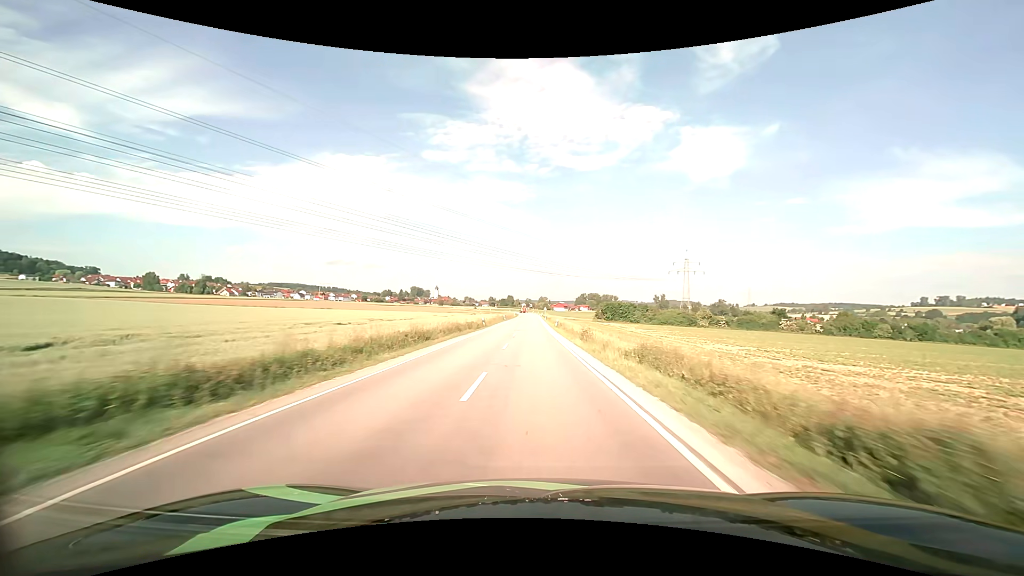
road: secondary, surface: asphalt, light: Day
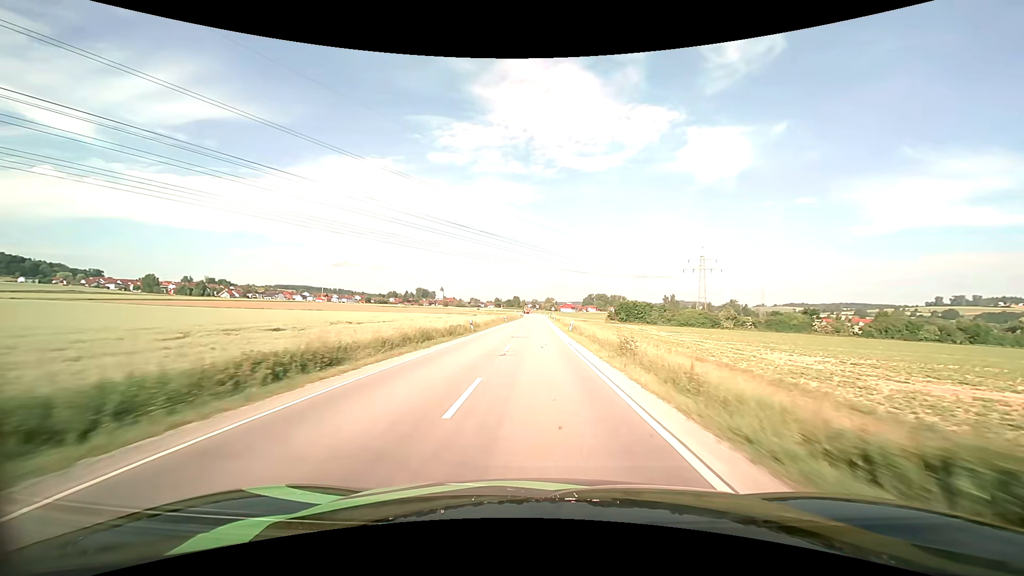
(-0.1, +13.4) m; -1°
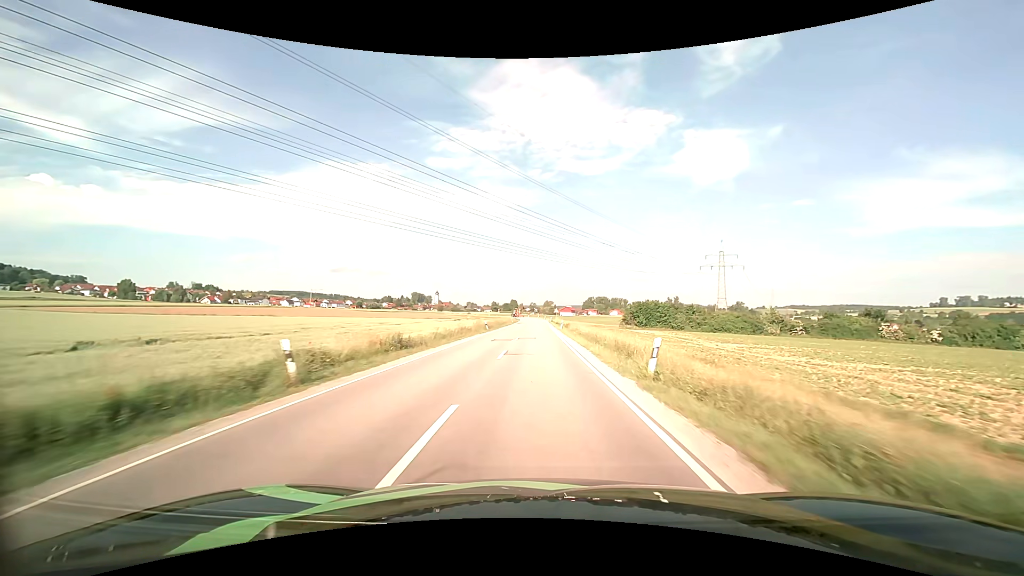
(-0.1, +27.1) m; 0°
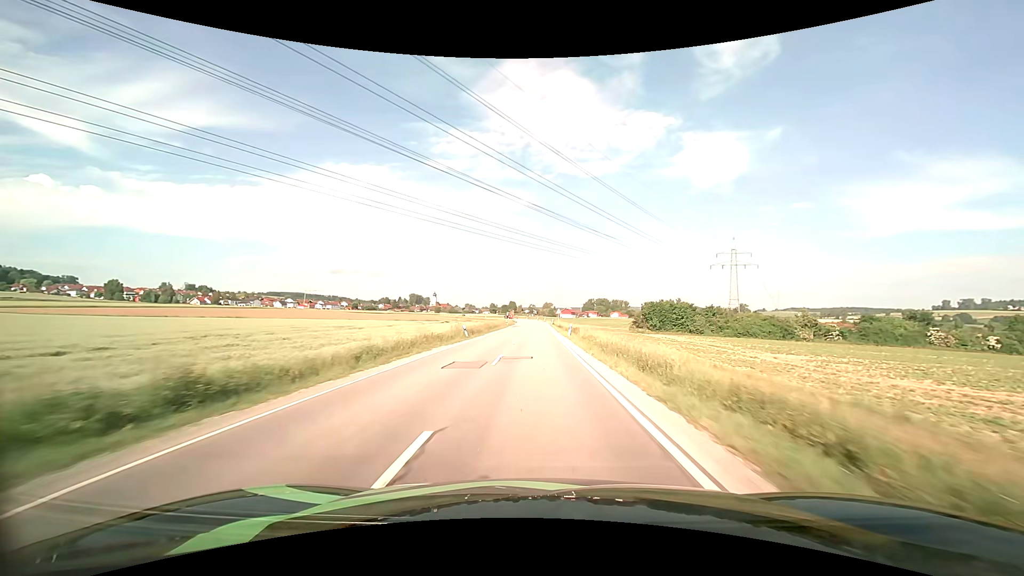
(0.0, +13.7) m; 0°
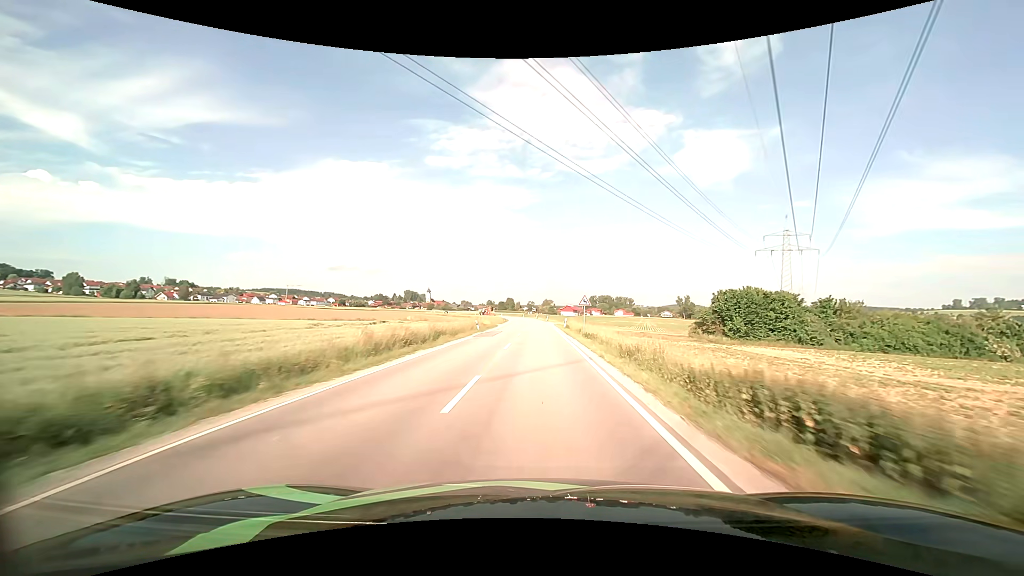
(0.0, +41.0) m; 0°
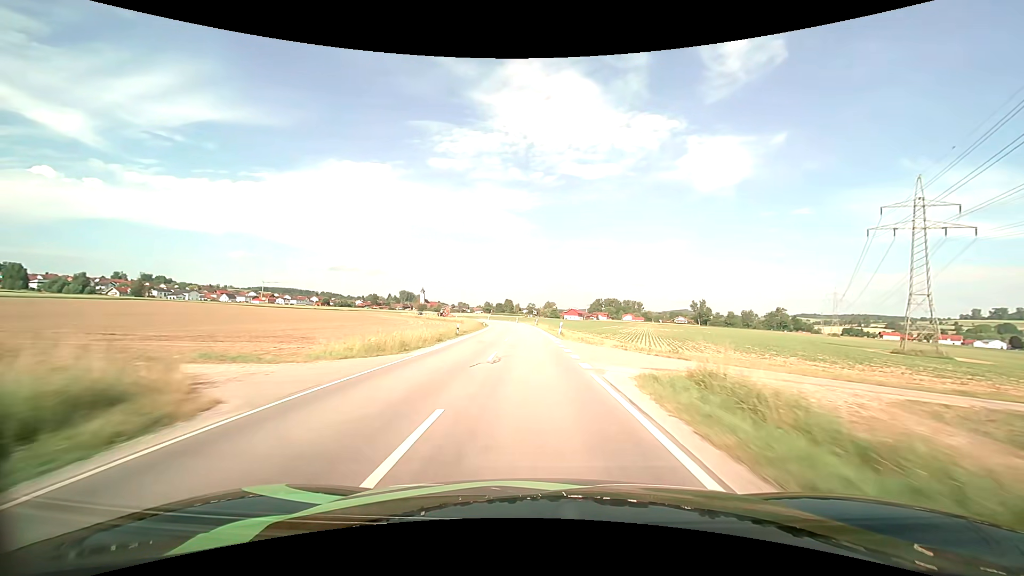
(0.0, +51.6) m; 0°
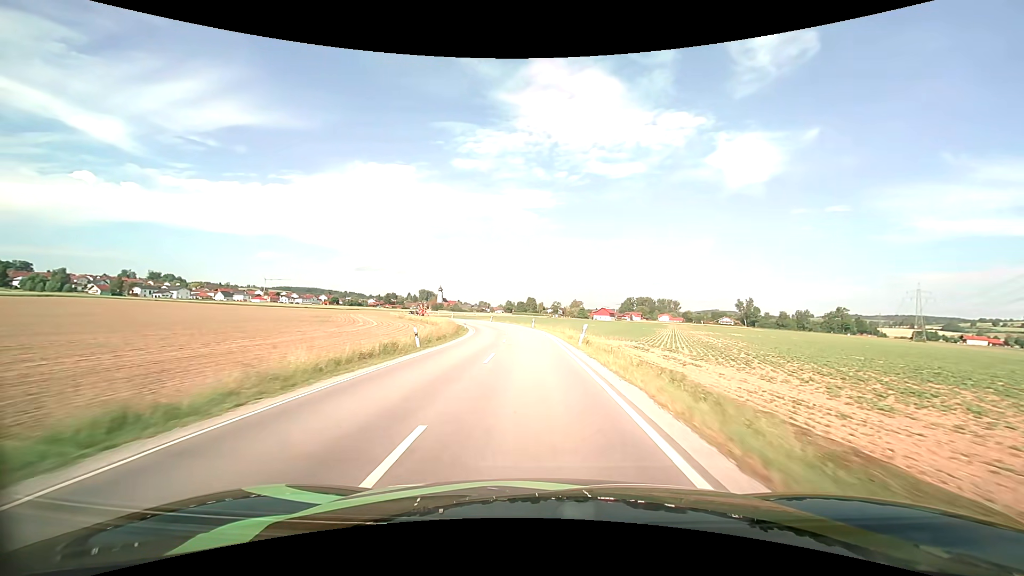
(-1.1, +49.2) m; -3°
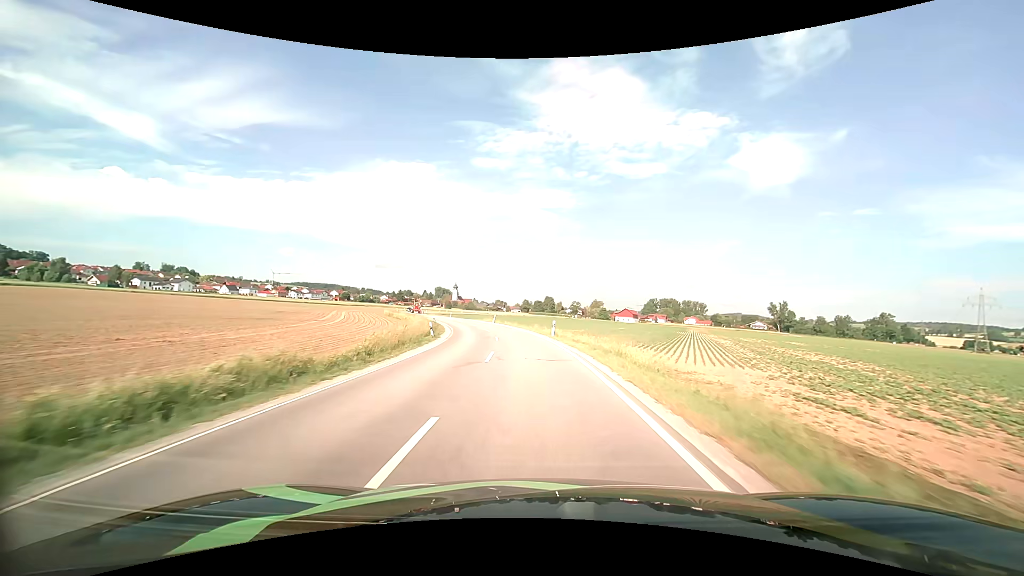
(-0.3, +23.5) m; -2°
(0, +10) (-1, +20) (-1, +30) (-3, +40) (-4, +50) (-7, +59) (-9, +69) (-12, +79) (-16, +88) (-19, +97) m
